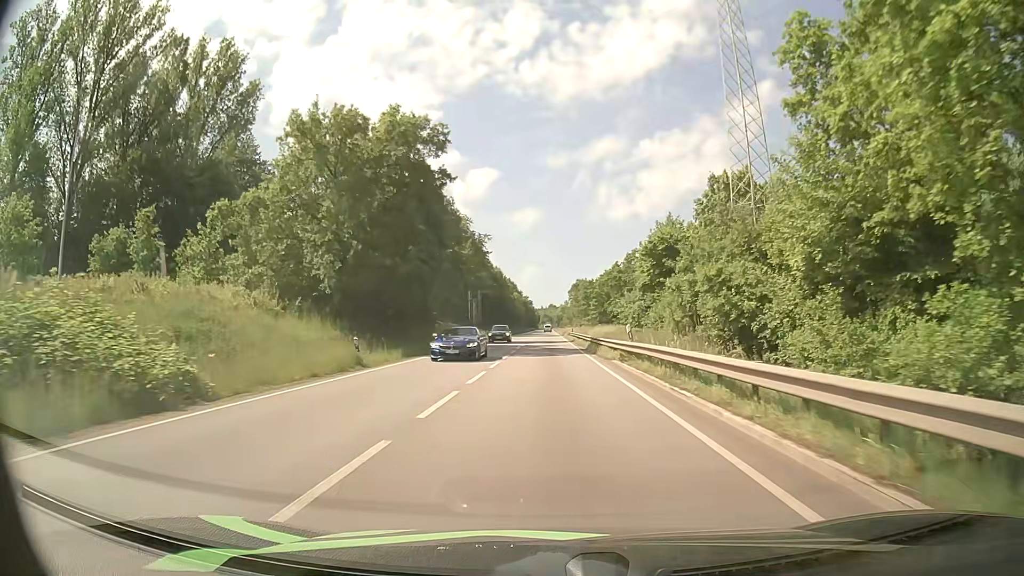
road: primary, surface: asphalt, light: Day
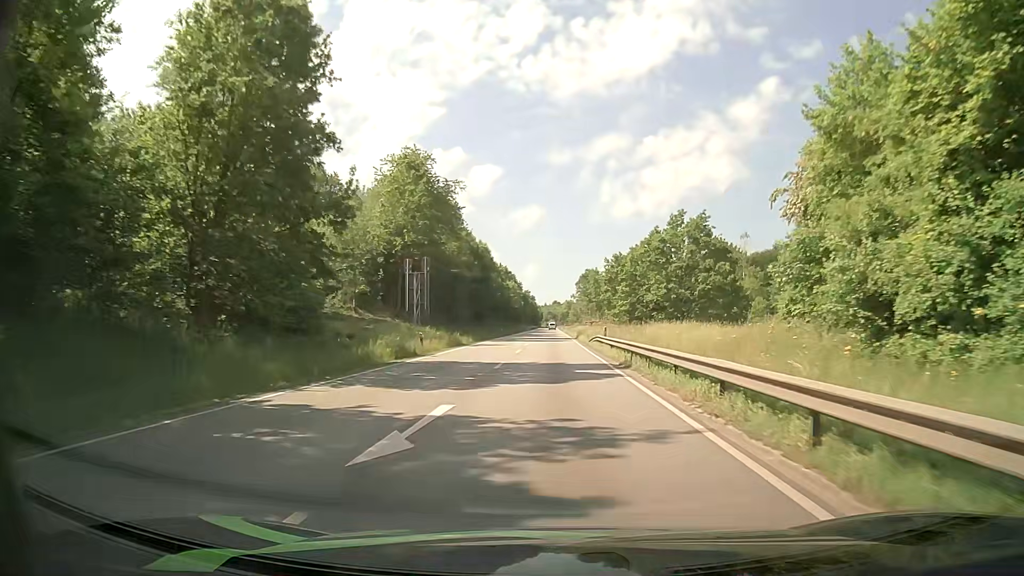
(+0.3, +39.3) m; 0°
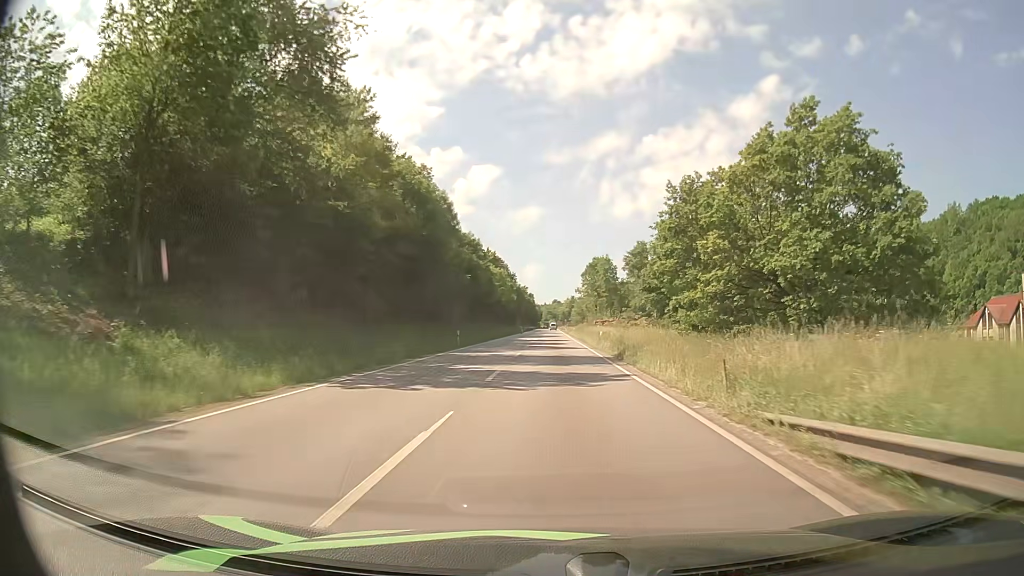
(-0.1, +40.5) m; 0°
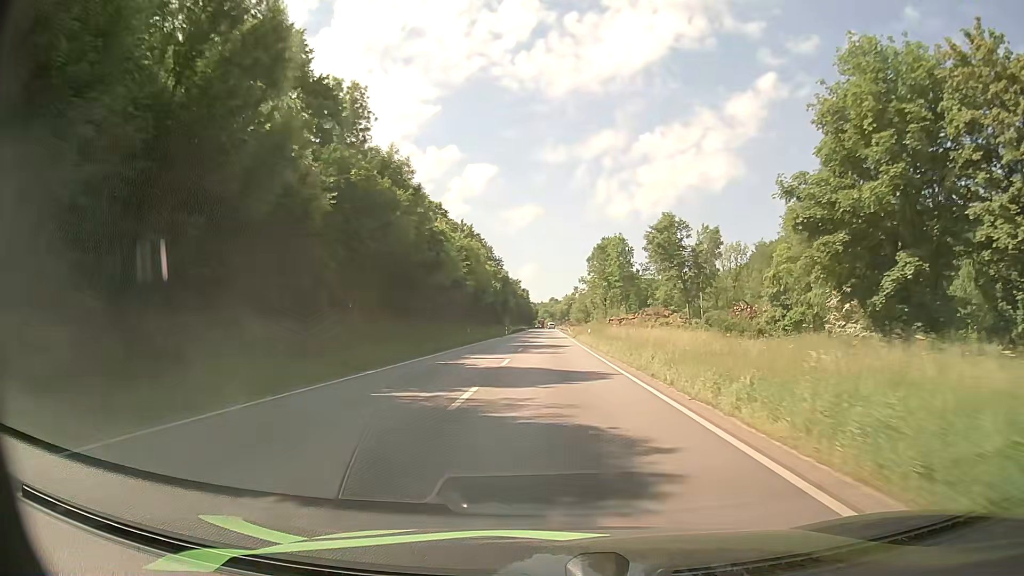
(0.0, +41.5) m; 0°
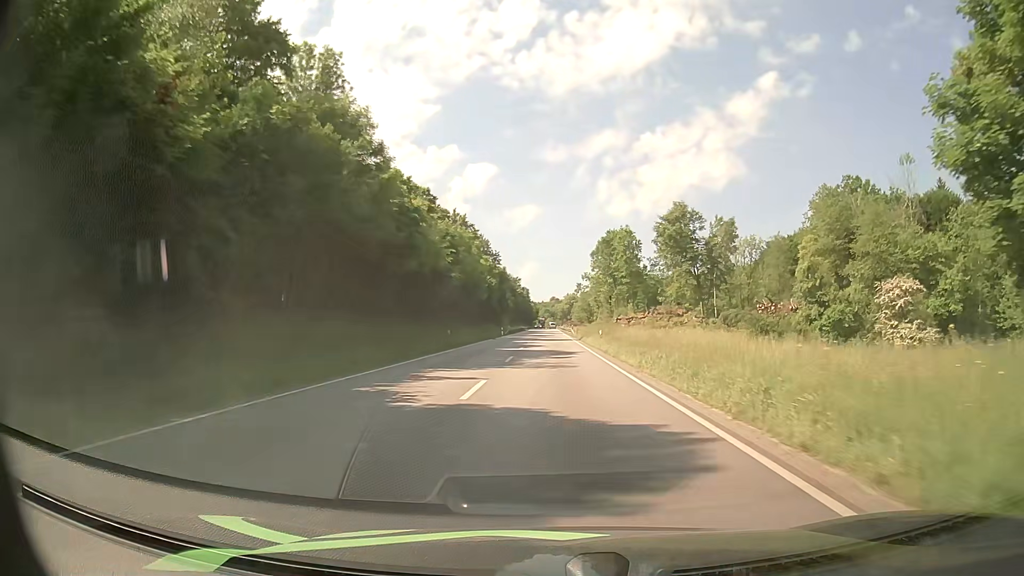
(0.0, +10.5) m; 0°
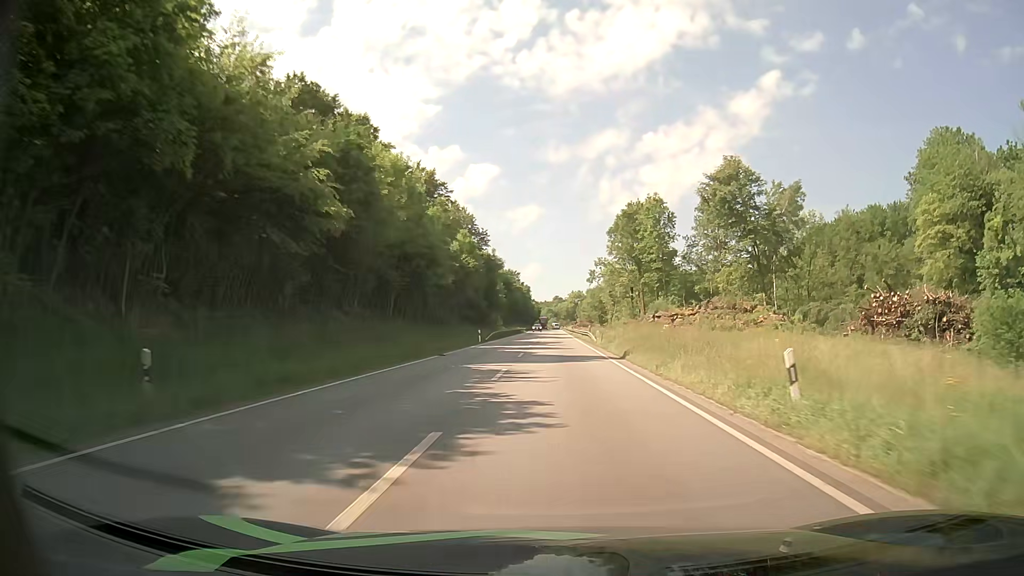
(-0.1, +32.0) m; 0°
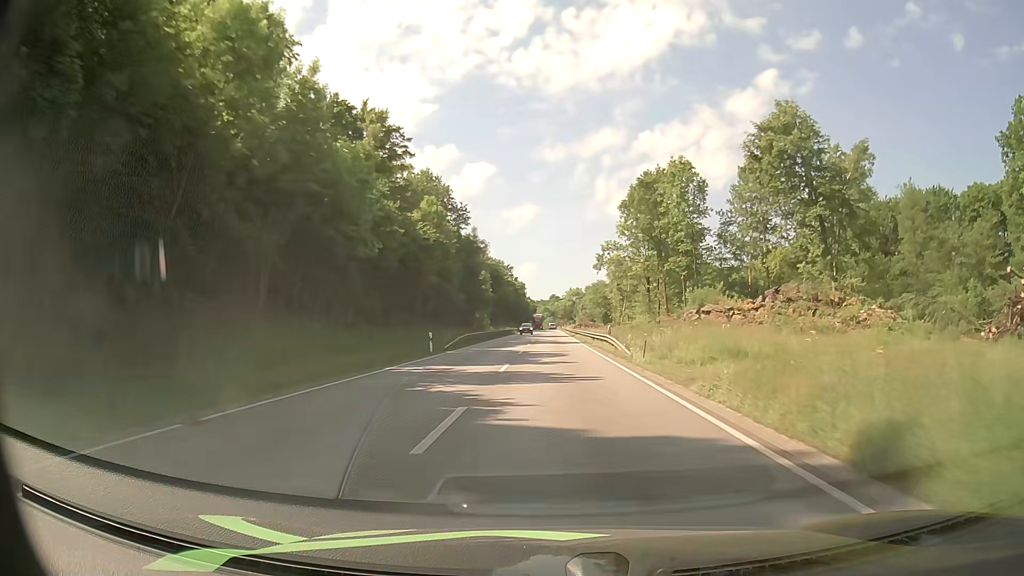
(0.0, +21.5) m; 0°
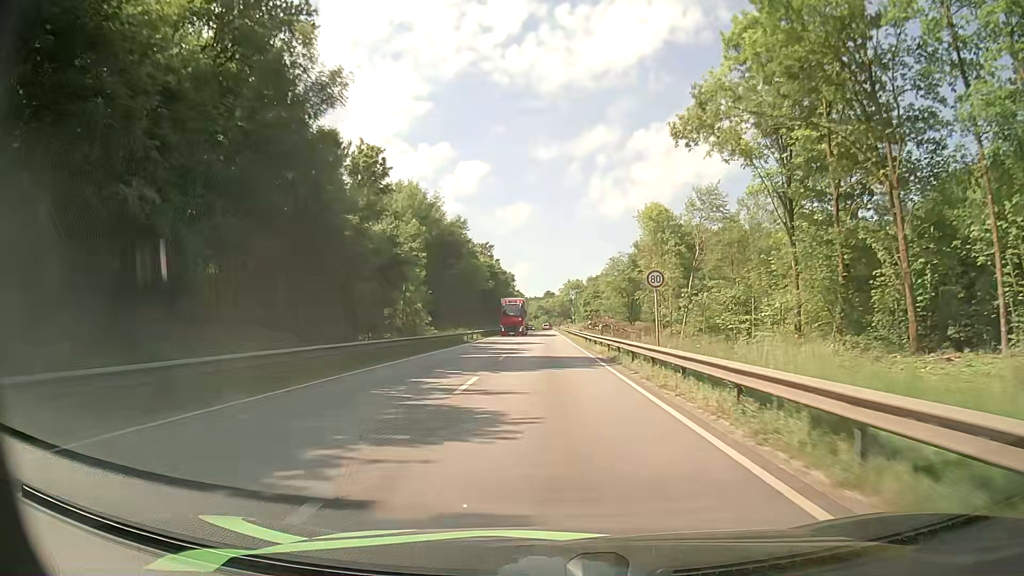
(+0.3, +54.4) m; 0°
